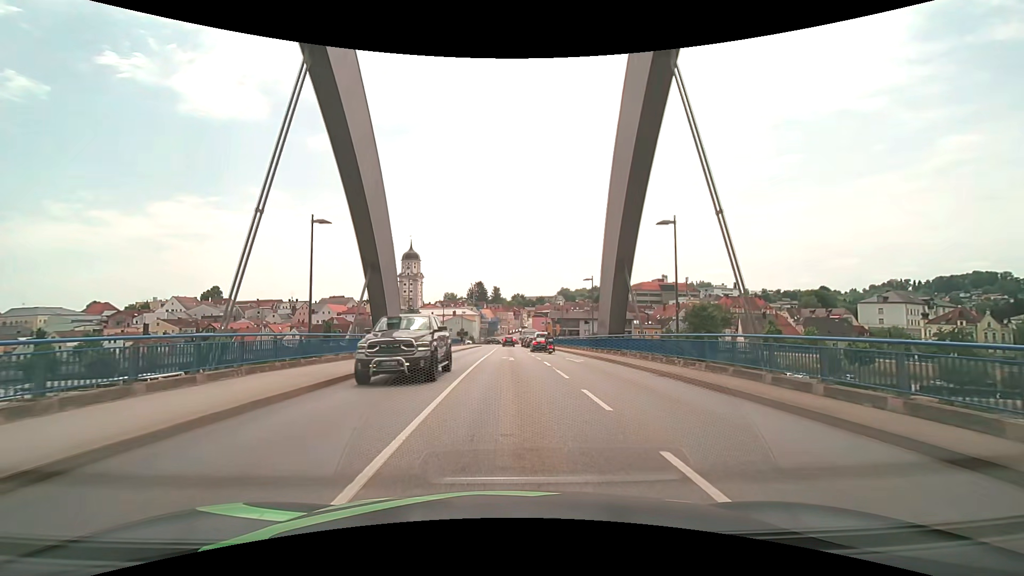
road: secondary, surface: asphalt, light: Day
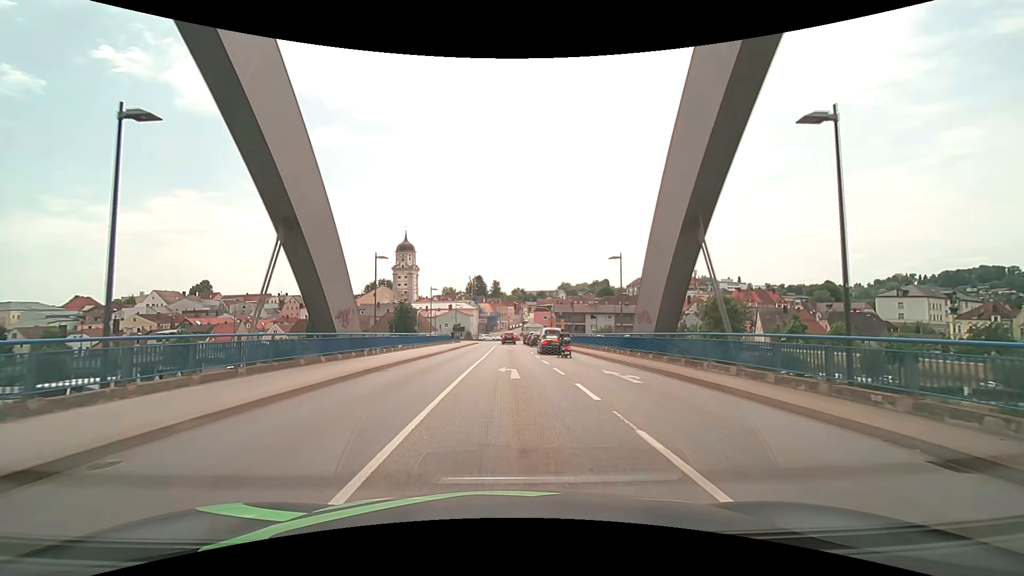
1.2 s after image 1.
(0.0, +10.9) m; 0°
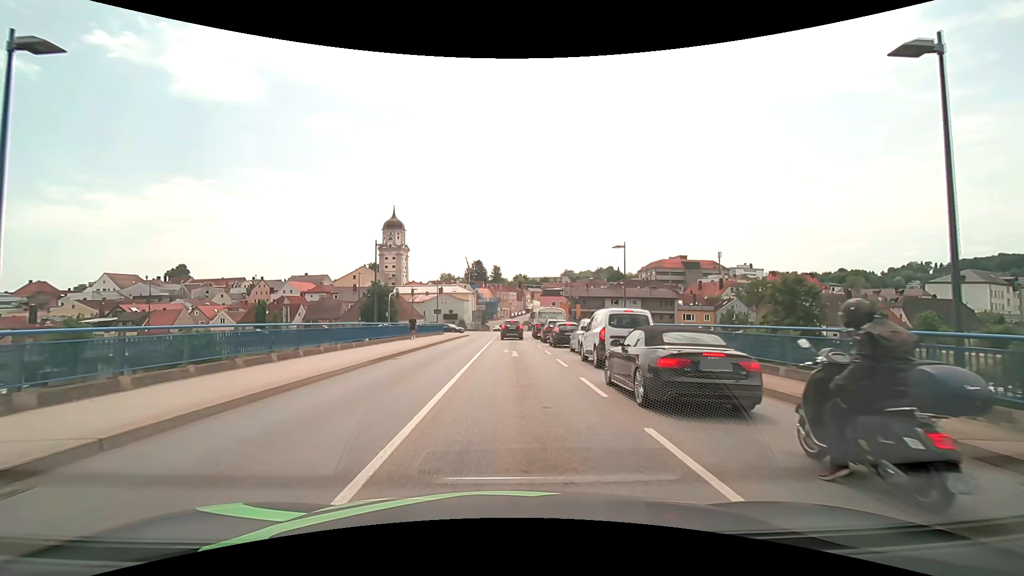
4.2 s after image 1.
(0.0, +23.9) m; 0°
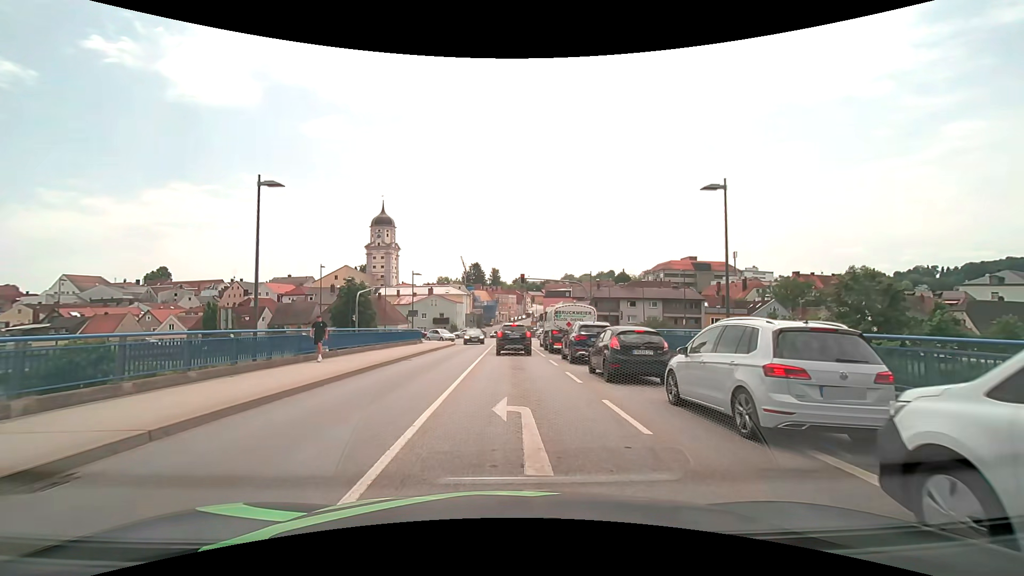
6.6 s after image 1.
(-0.1, +14.9) m; 0°
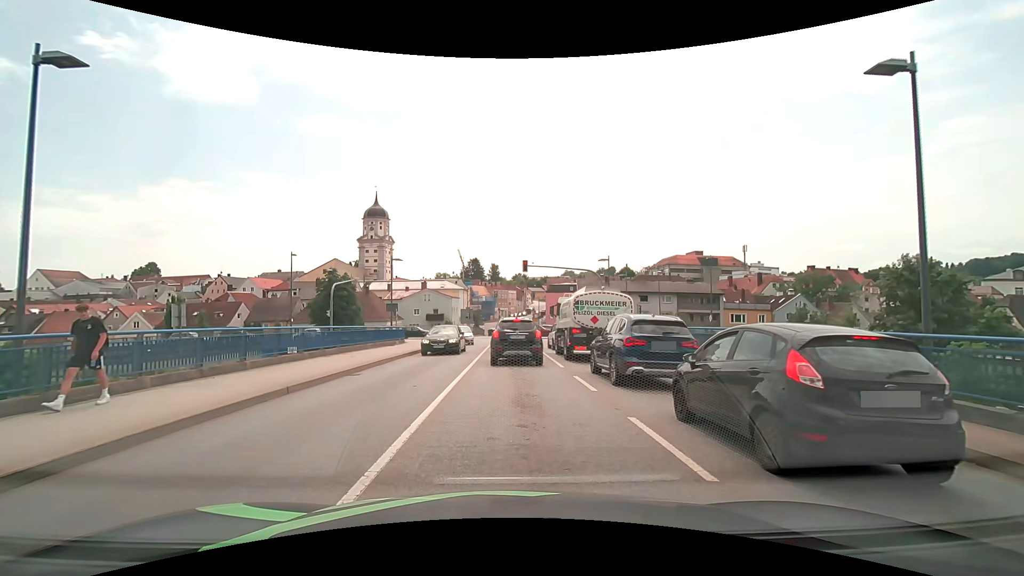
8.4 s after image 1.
(0.0, +7.9) m; -1°
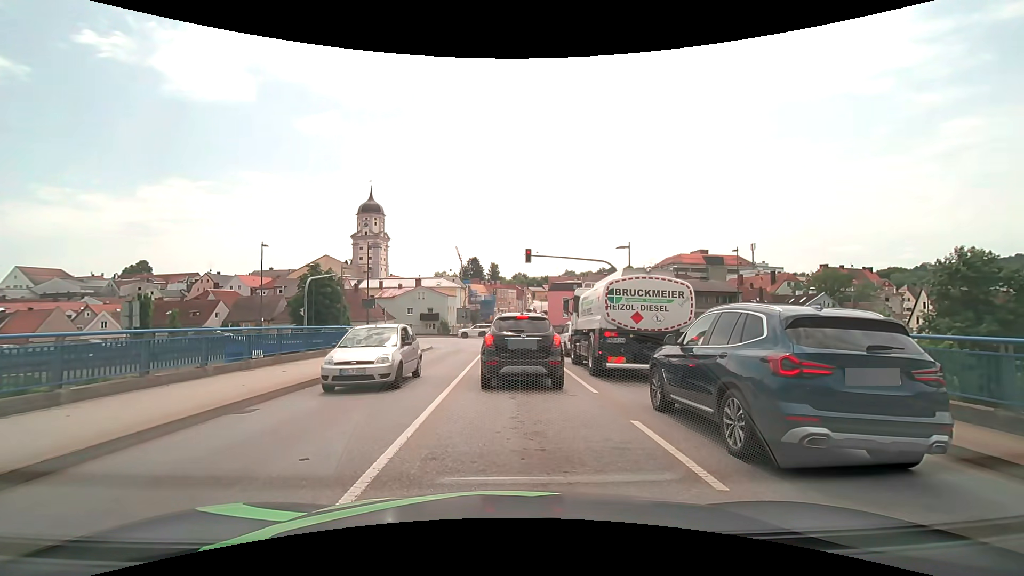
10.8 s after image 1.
(+0.1, +6.1) m; +1°
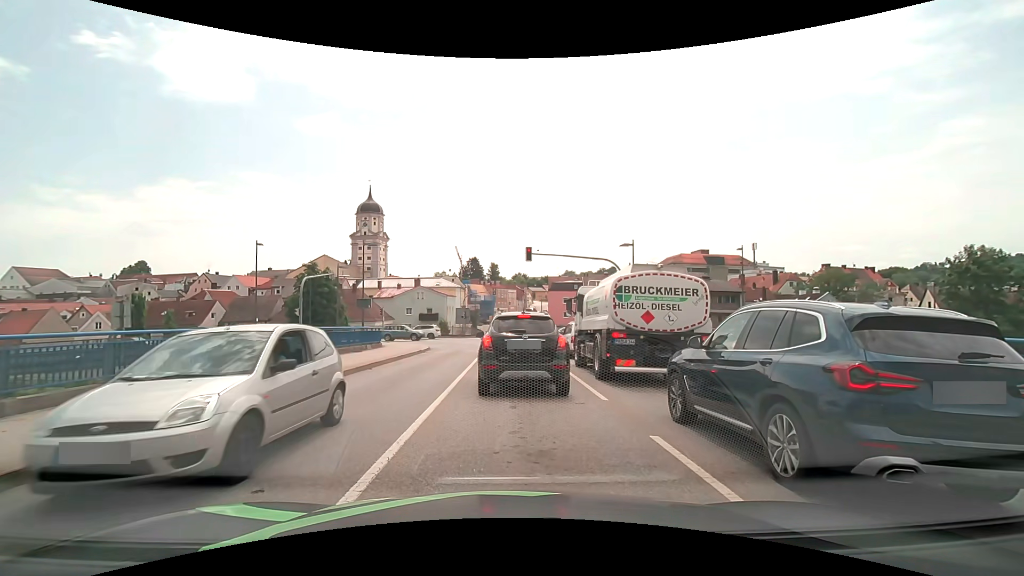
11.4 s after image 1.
(0.0, +0.9) m; -1°
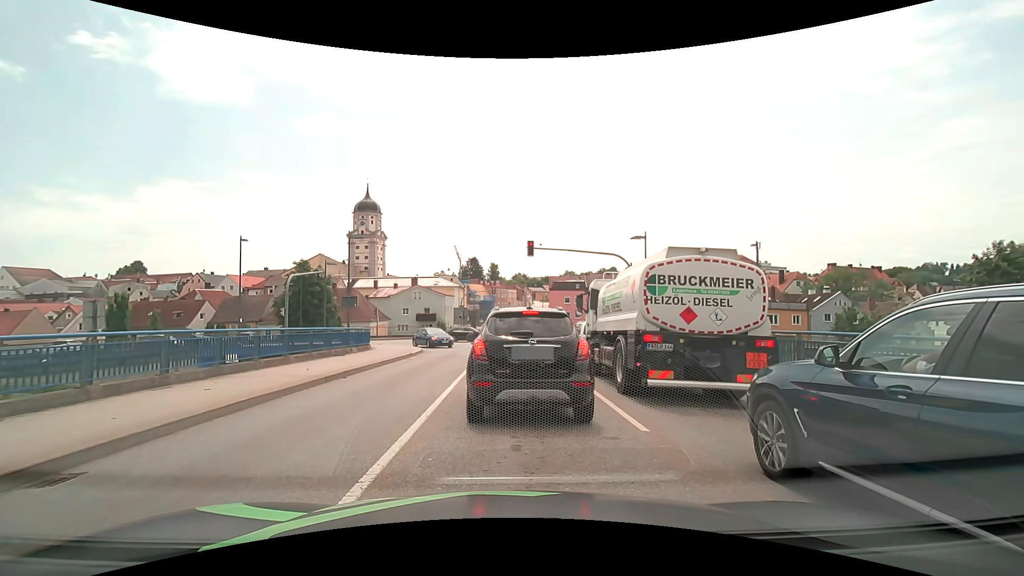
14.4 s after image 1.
(0.0, +2.6) m; 0°
